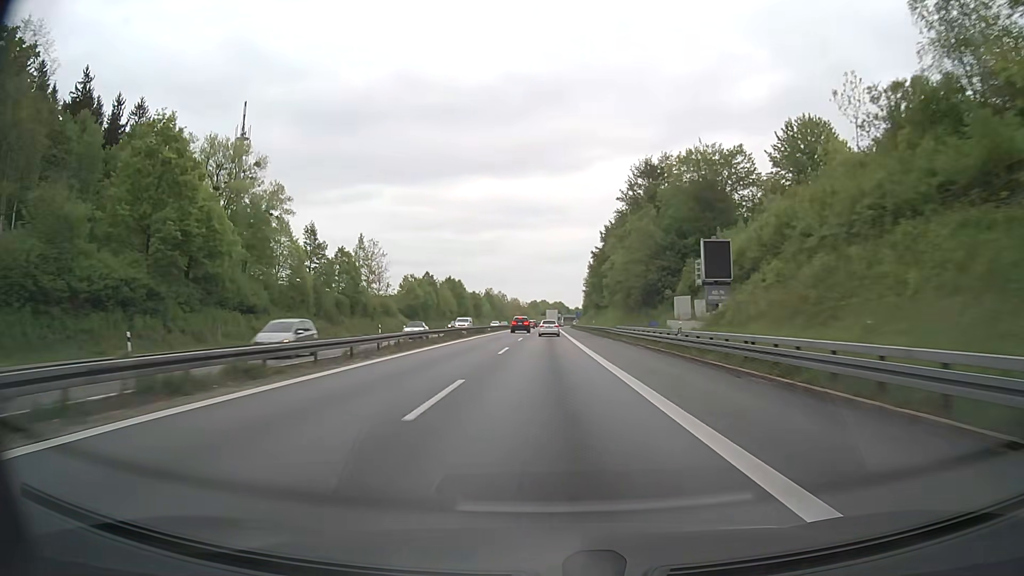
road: motorway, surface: asphalt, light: Day
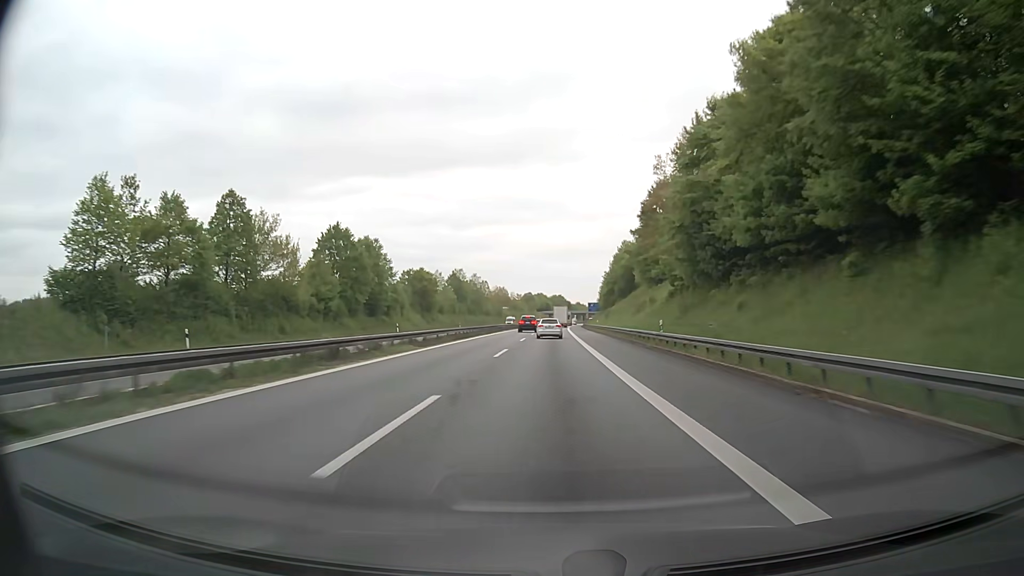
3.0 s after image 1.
(+0.2, +93.9) m; 0°
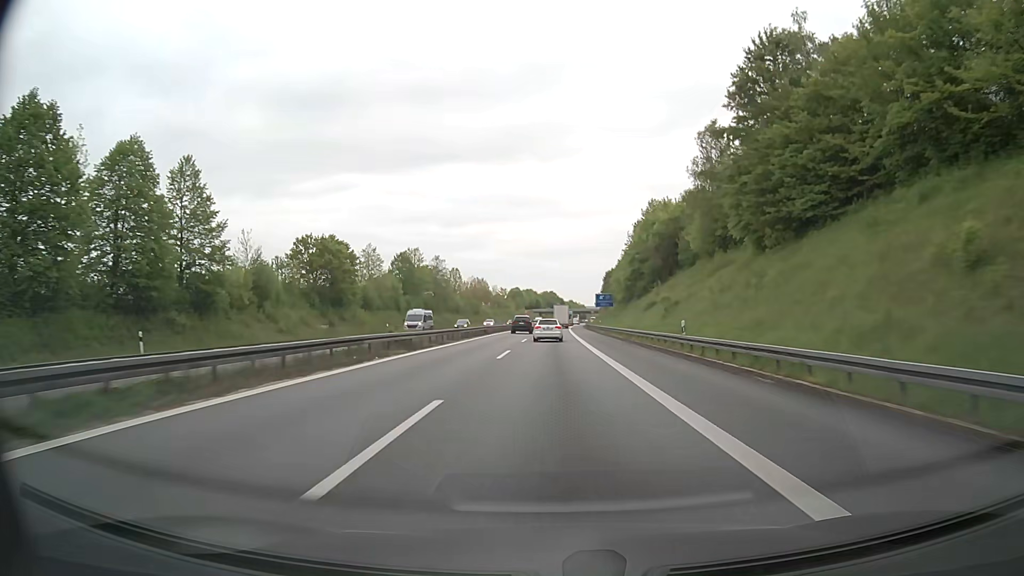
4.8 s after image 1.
(+0.4, +54.9) m; +1°
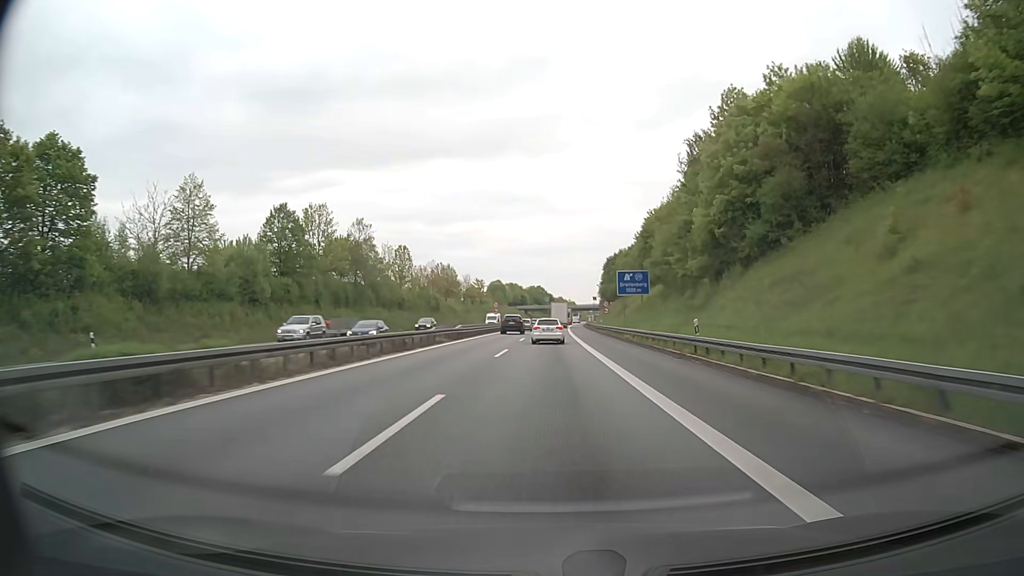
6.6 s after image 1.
(+0.5, +53.5) m; +1°
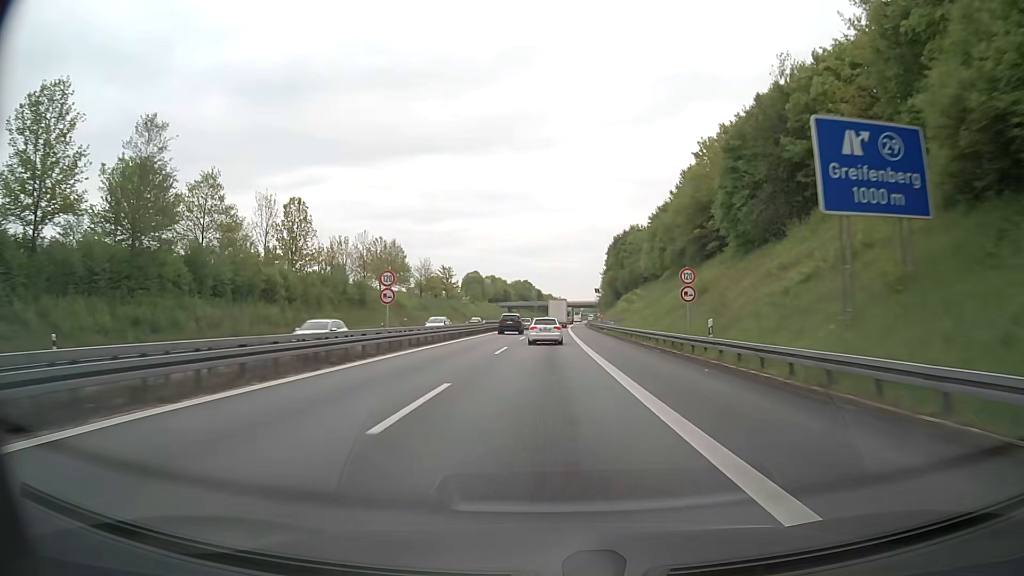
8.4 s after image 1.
(+0.4, +52.3) m; +1°
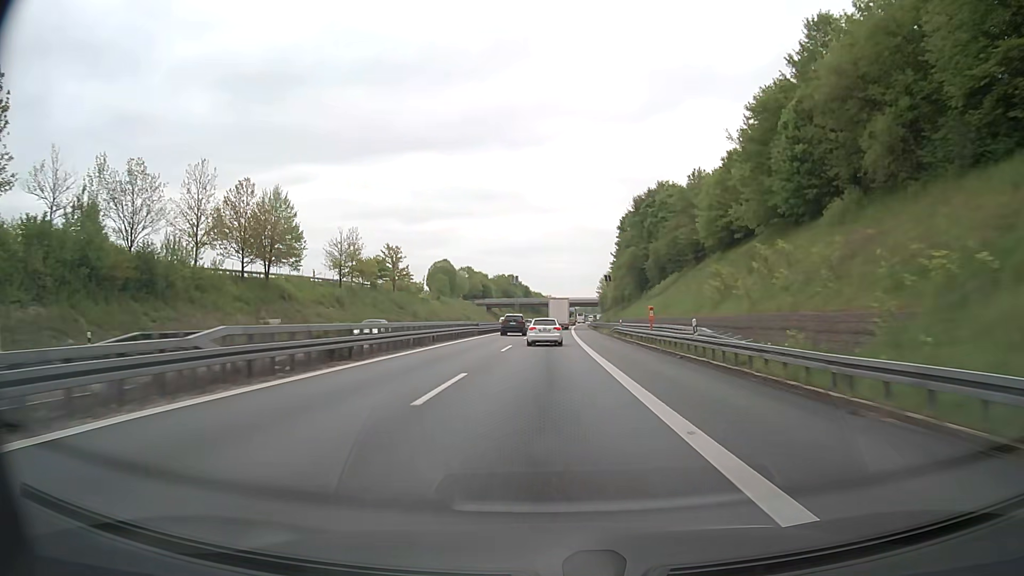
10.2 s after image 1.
(+0.4, +51.8) m; +1°
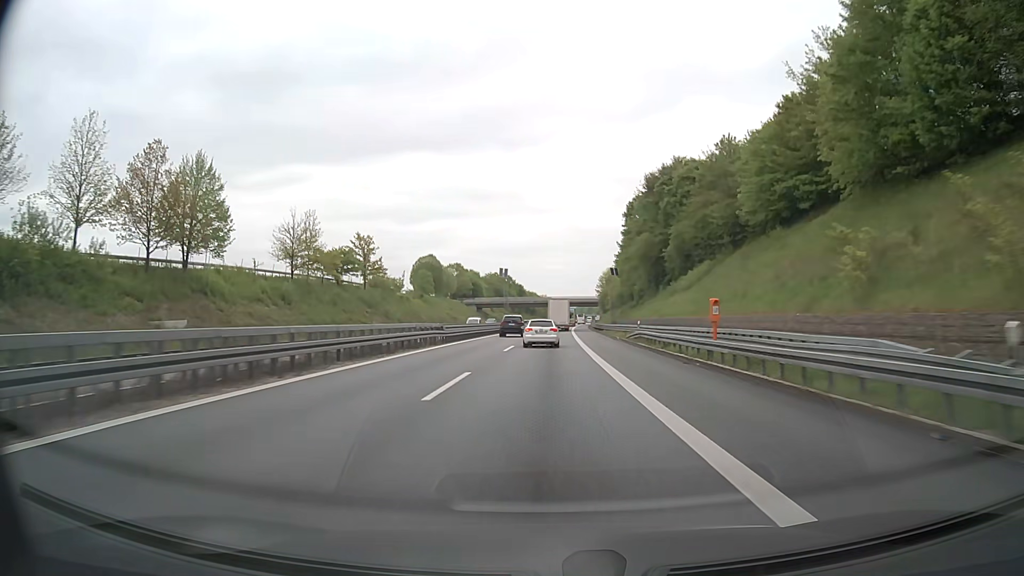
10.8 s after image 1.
(0.0, +17.2) m; 0°
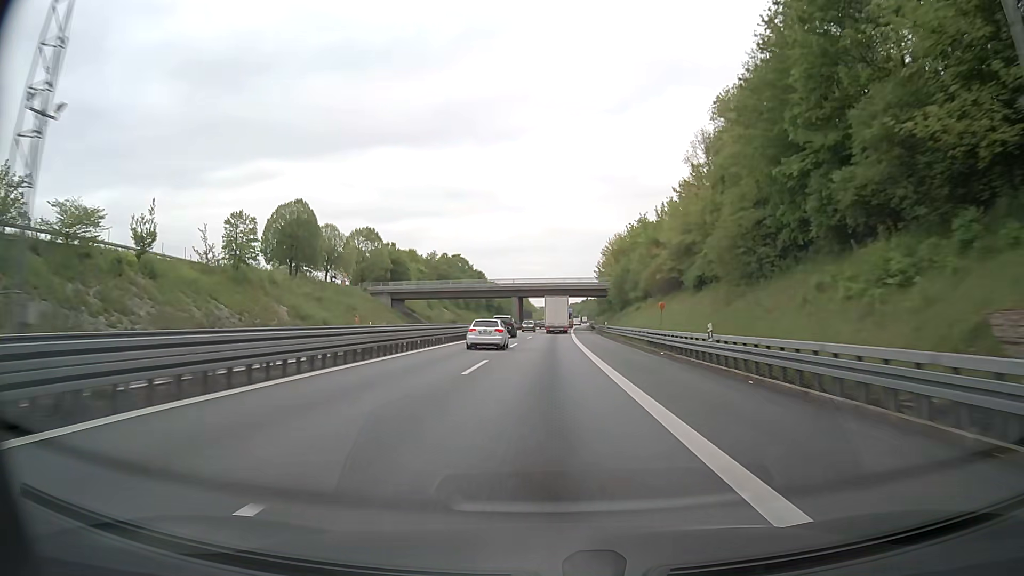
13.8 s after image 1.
(+1.6, +85.2) m; +2°
(0, +10) (0, +20) (0, +30) (0, +40) (+1, +50) (+1, +60) (+1, +70) (+1, +80) (+2, +90) (+2, +100) m
